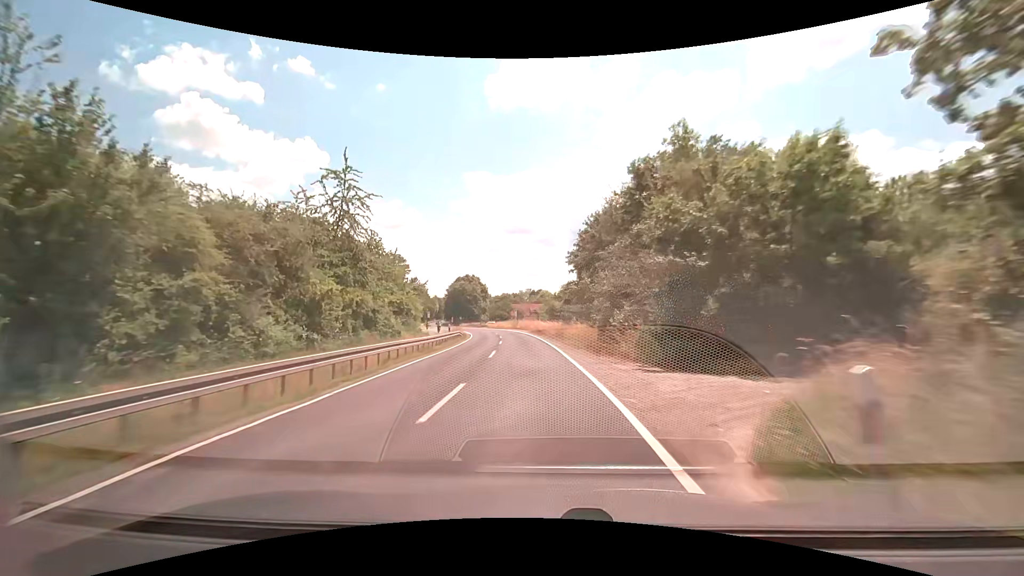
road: secondary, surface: asphalt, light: Day
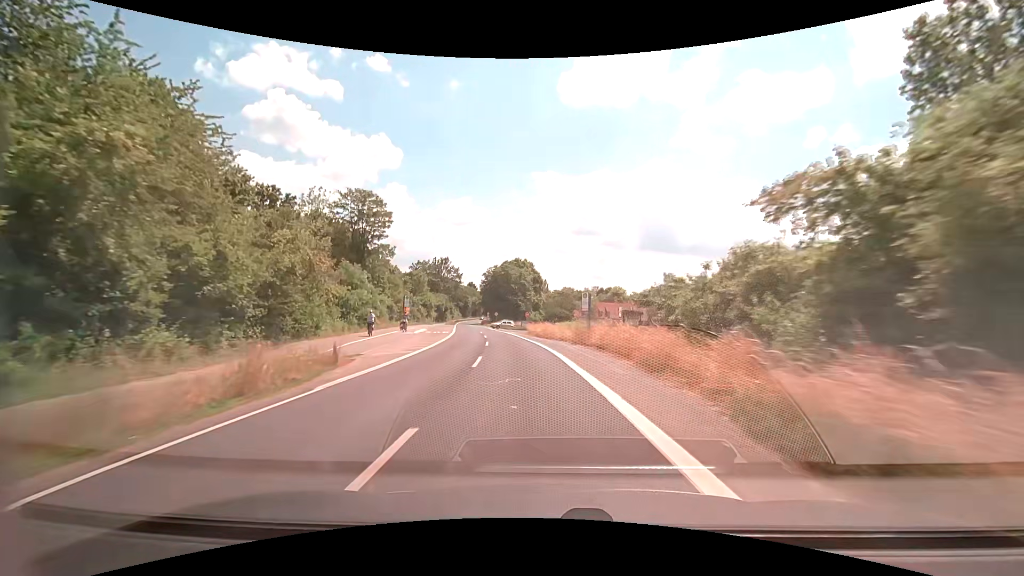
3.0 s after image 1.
(-2.9, +52.6) m; -7°
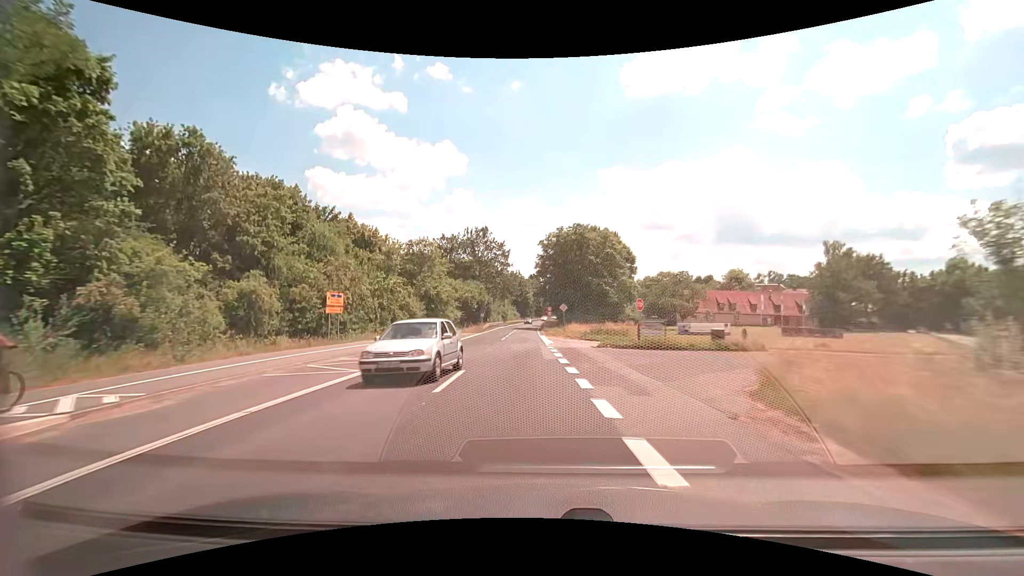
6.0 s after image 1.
(-4.2, +52.2) m; -8°
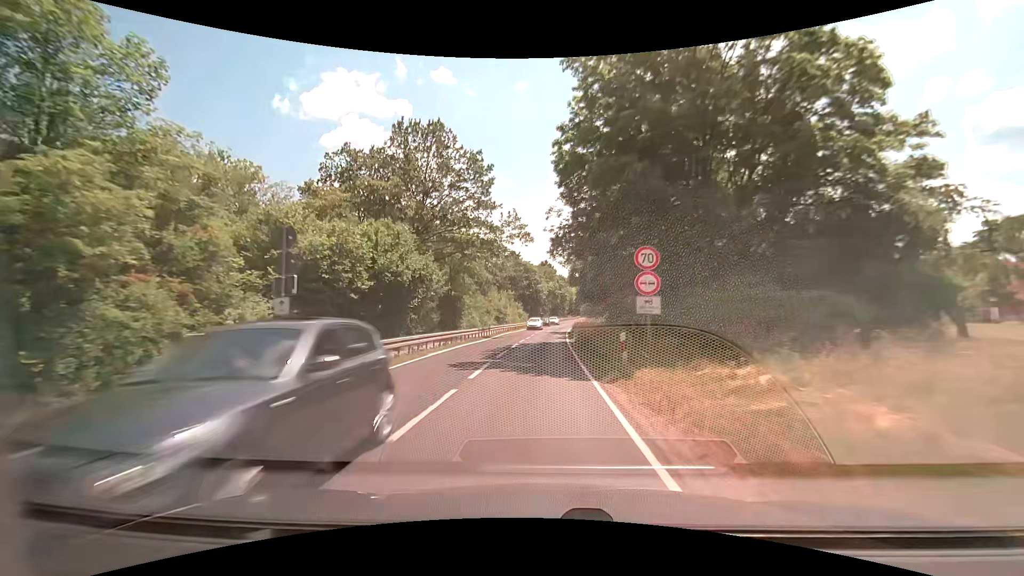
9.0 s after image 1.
(-1.6, +52.4) m; -2°
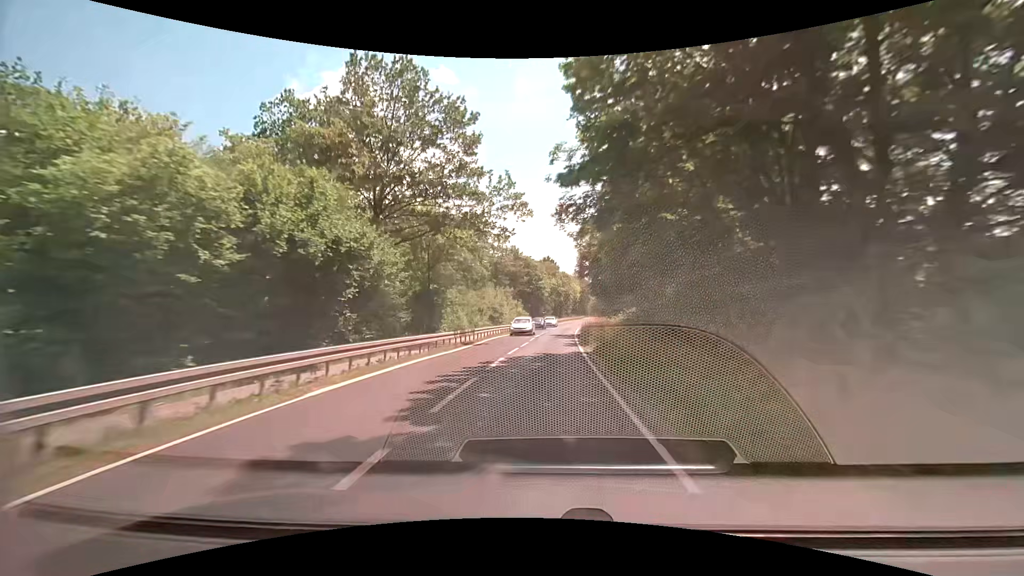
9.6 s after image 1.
(0.0, +10.5) m; 0°
(0, +10) (0, +20) (+1, +30) (+1, +40) (+2, +50) (+3, +60) (+3, +70) (+5, +80) (+6, +90) (+7, +100) m
